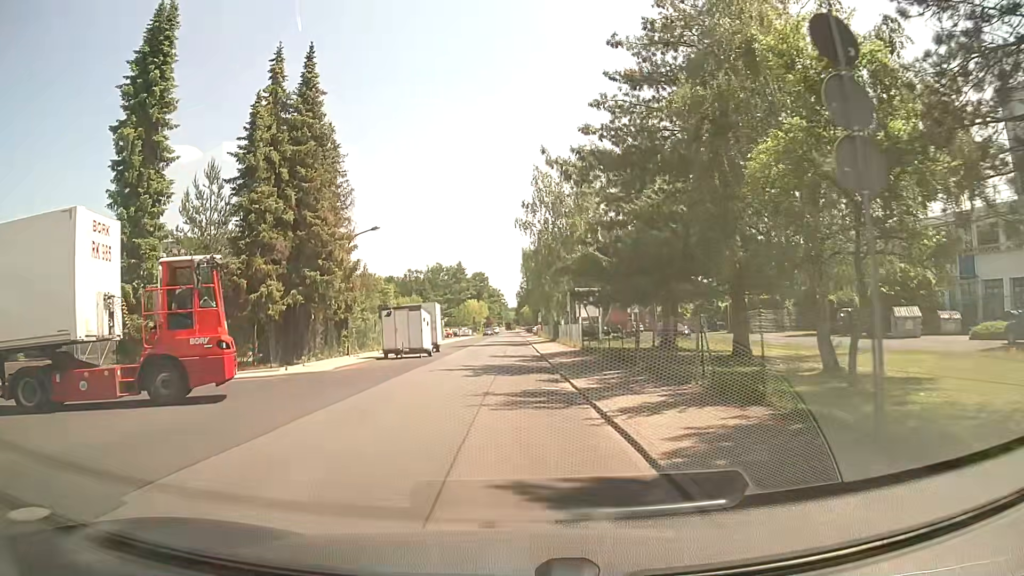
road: unclassified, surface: asphalt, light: Day
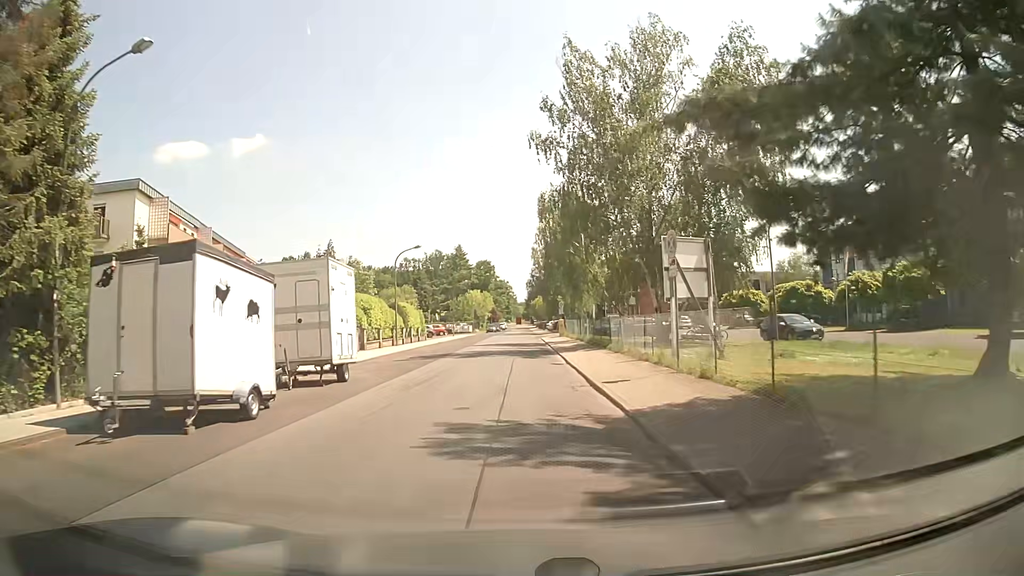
(-0.4, +24.9) m; -1°
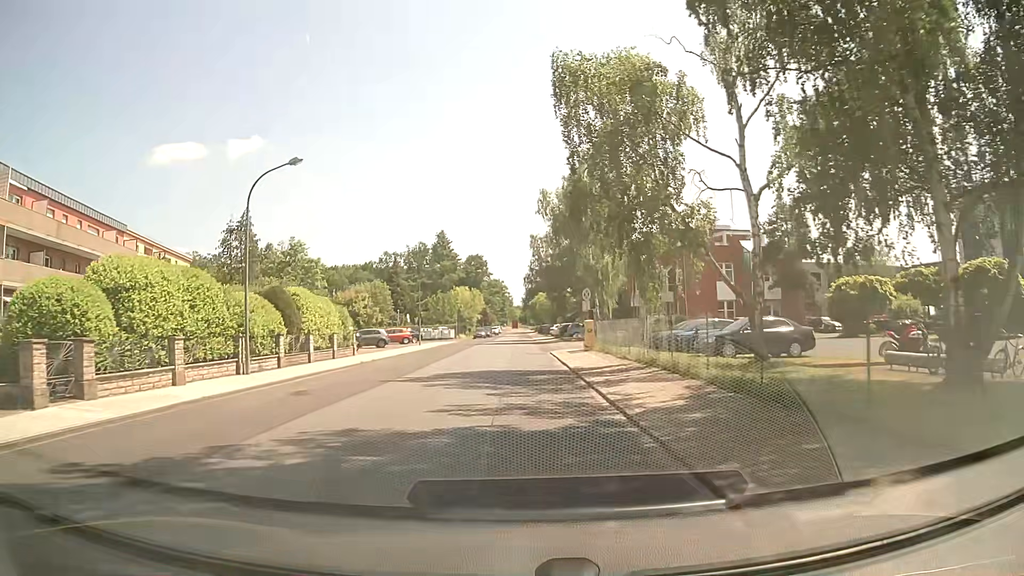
(0.0, +25.0) m; 0°
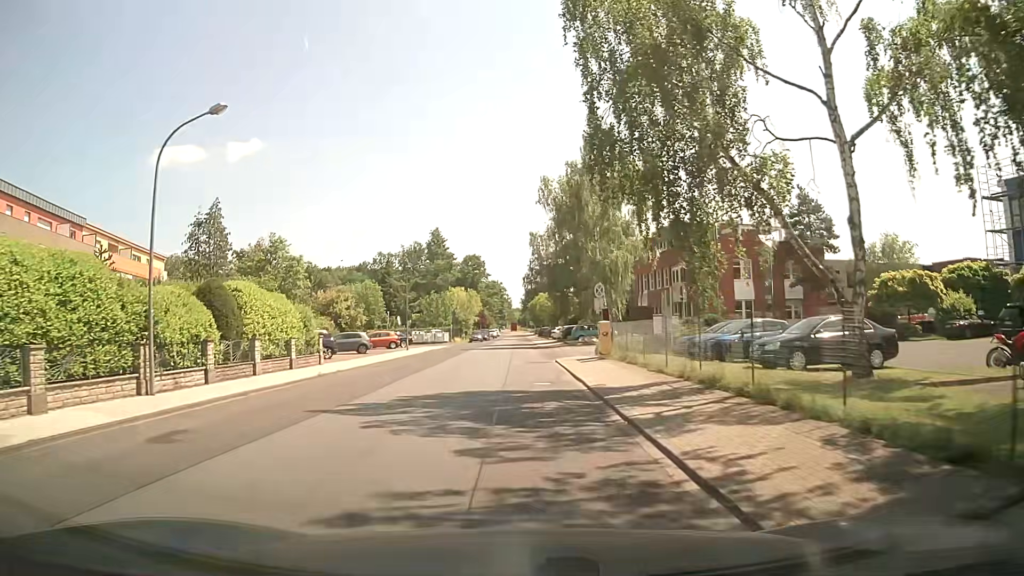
(0.0, +5.9) m; 0°
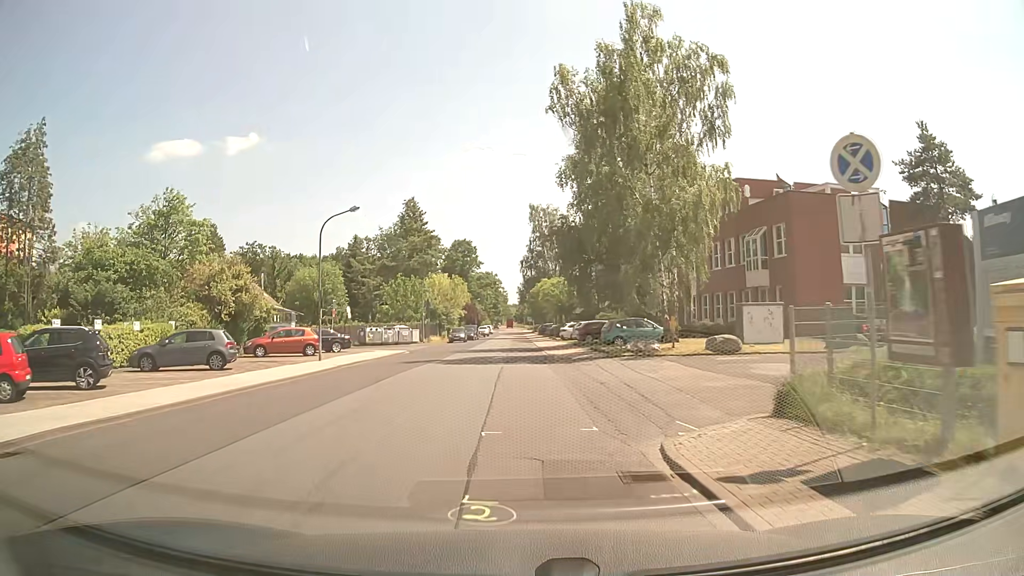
(-0.1, +22.1) m; 0°
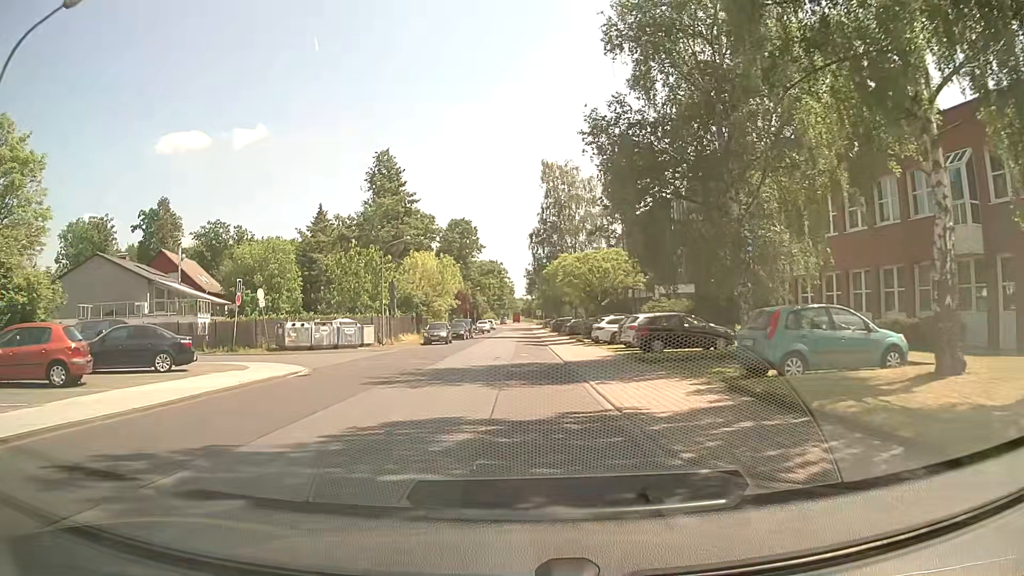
(0.0, +21.1) m; 0°
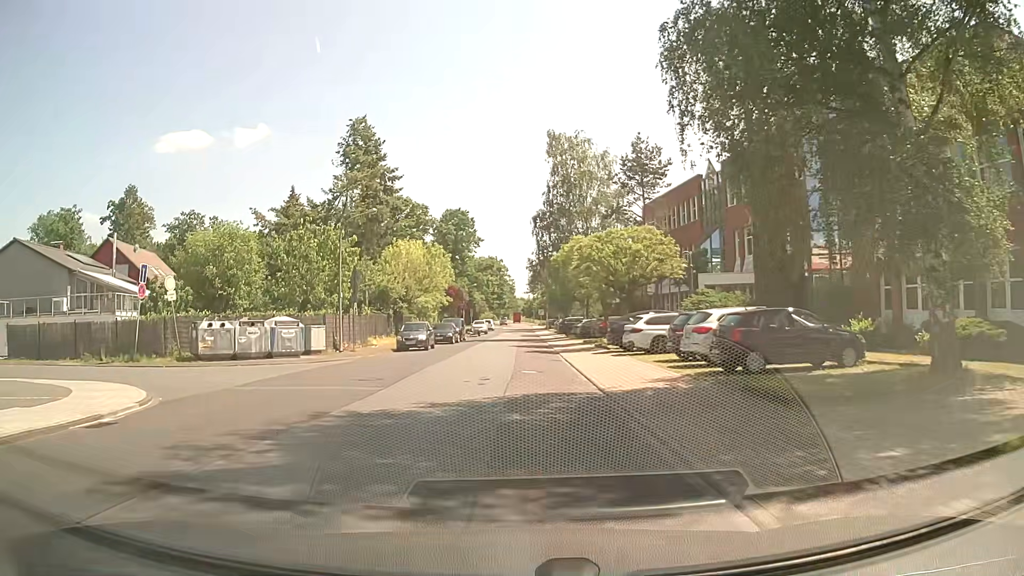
(-0.1, +10.4) m; 0°
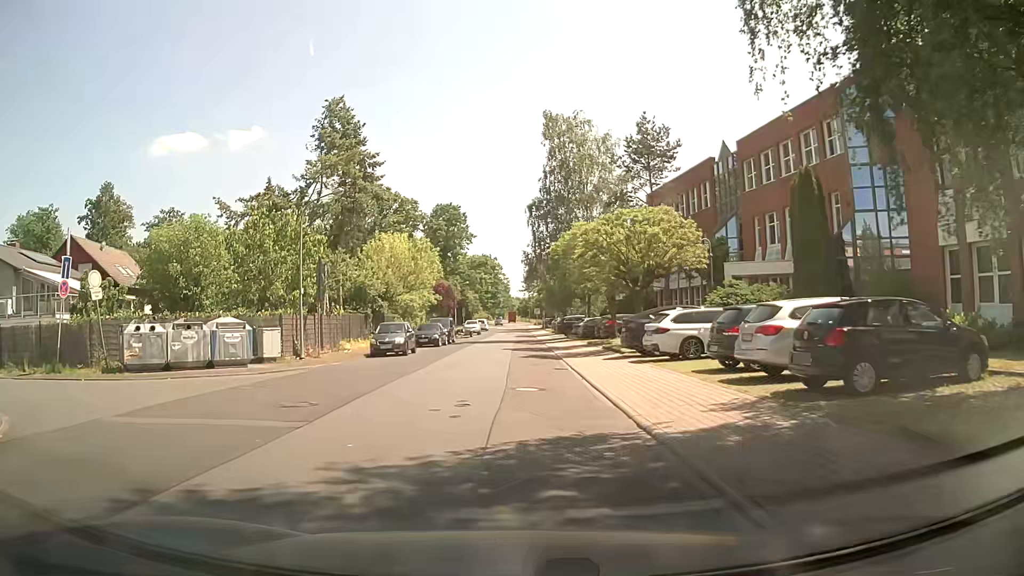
(0.0, +5.2) m; 0°
(0, +10) (0, +20) (0, +30) (0, +40) (0, +50) (+1, +60) (+1, +70) (+1, +80) (0, +90) (0, +100) m
